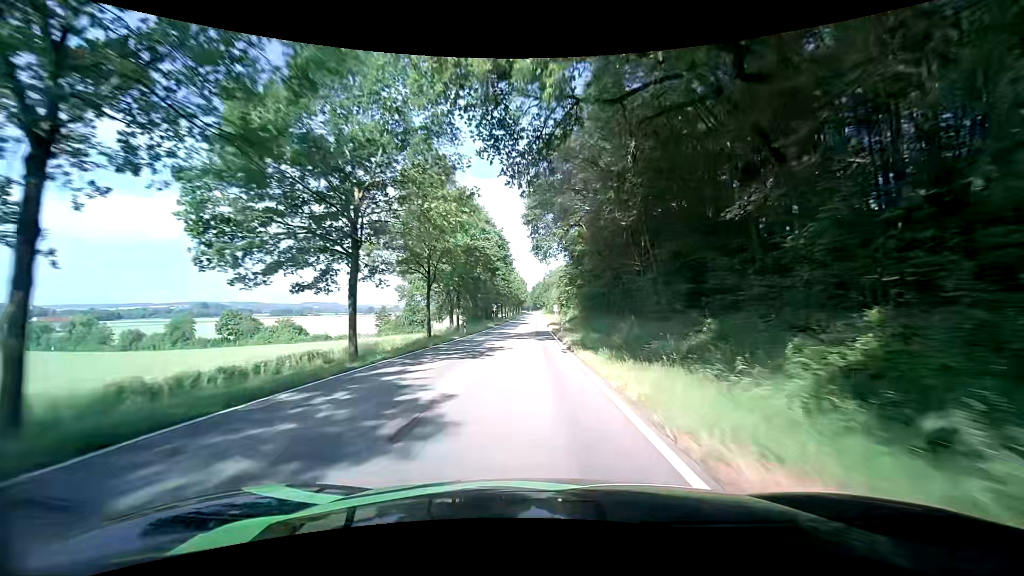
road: tertiary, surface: asphalt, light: Day
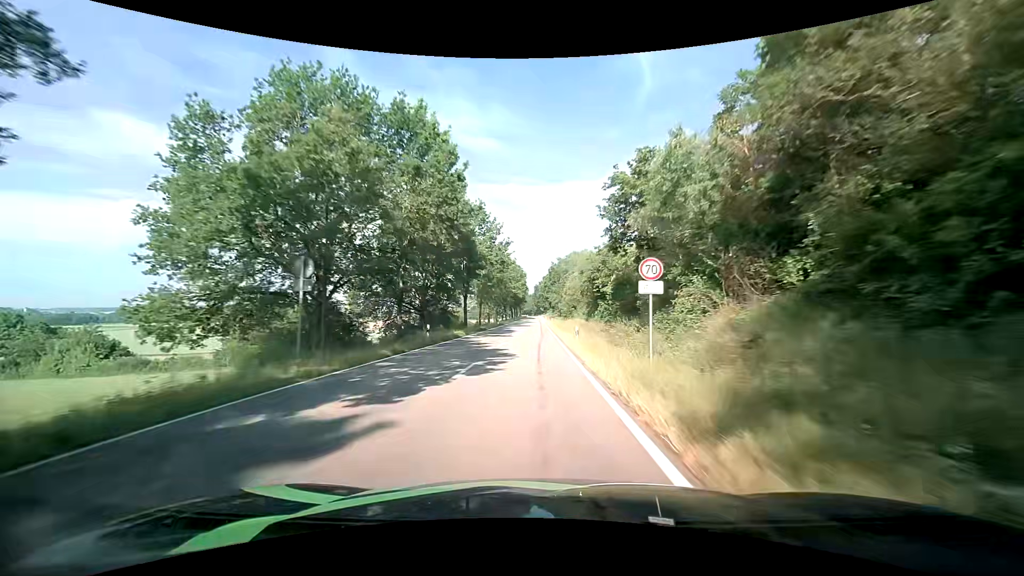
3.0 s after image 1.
(+0.2, +63.2) m; 0°
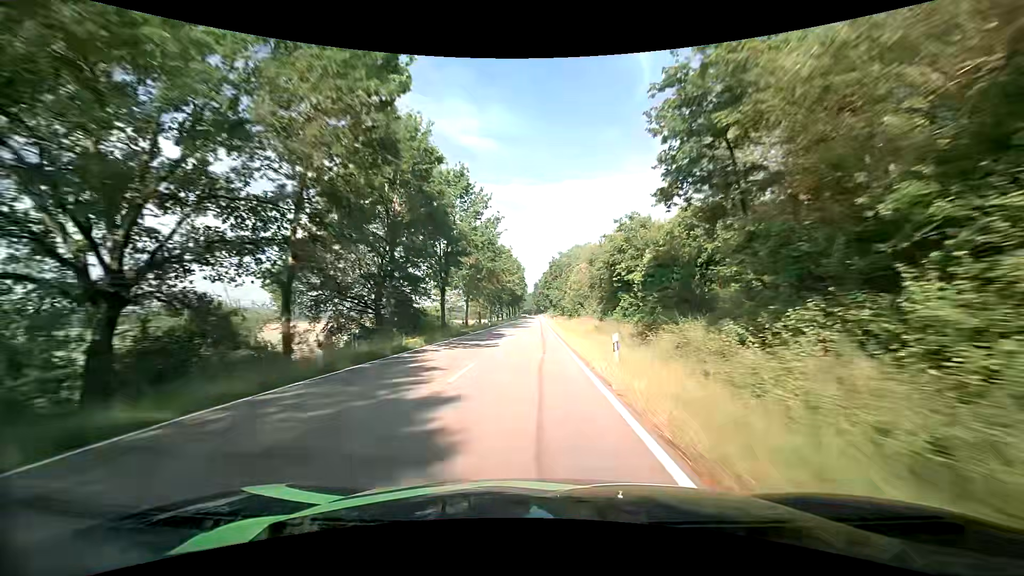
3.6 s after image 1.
(0.0, +12.9) m; 0°
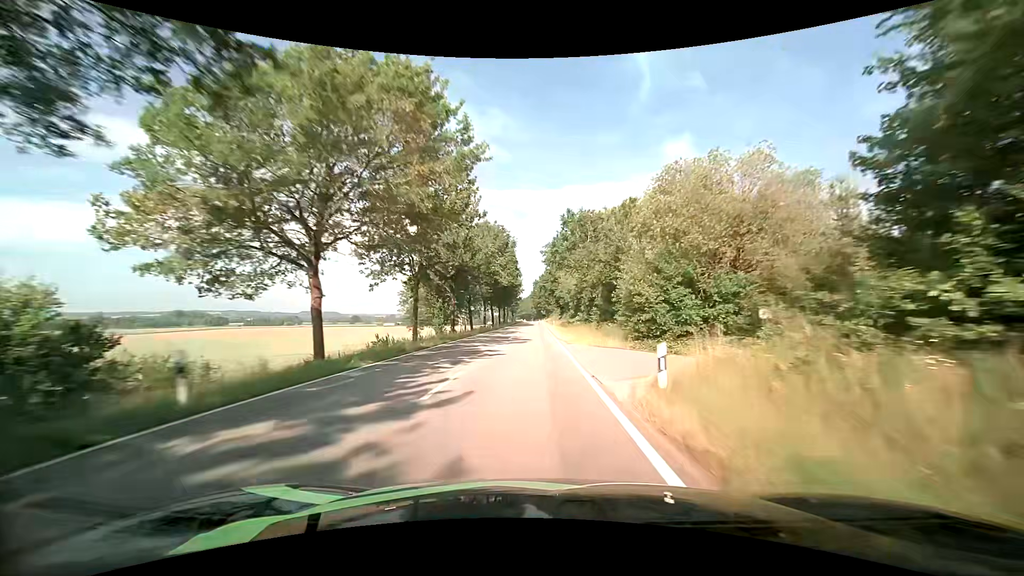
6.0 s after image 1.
(0.0, +52.0) m; 0°
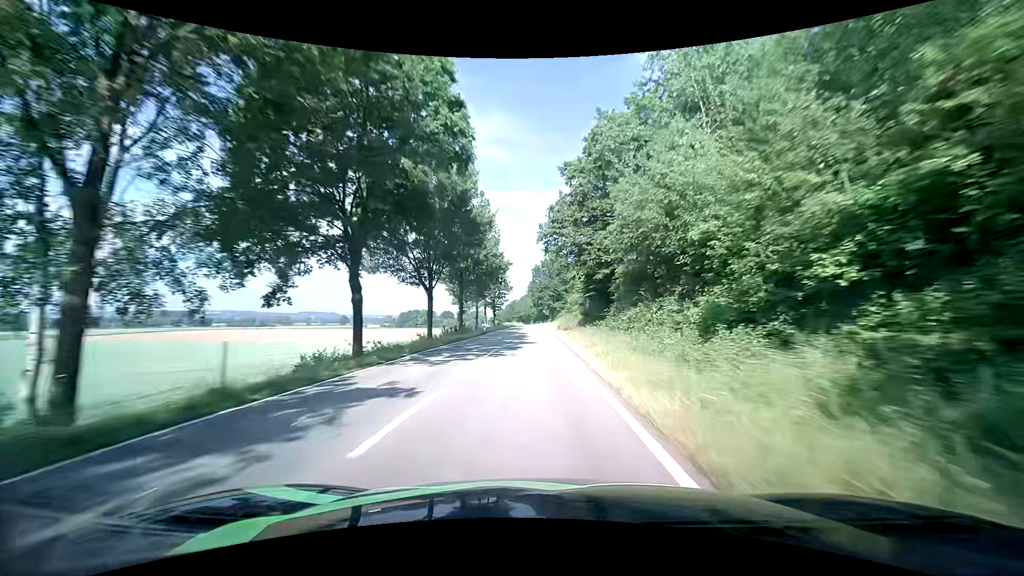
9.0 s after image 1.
(+0.3, +65.4) m; 0°
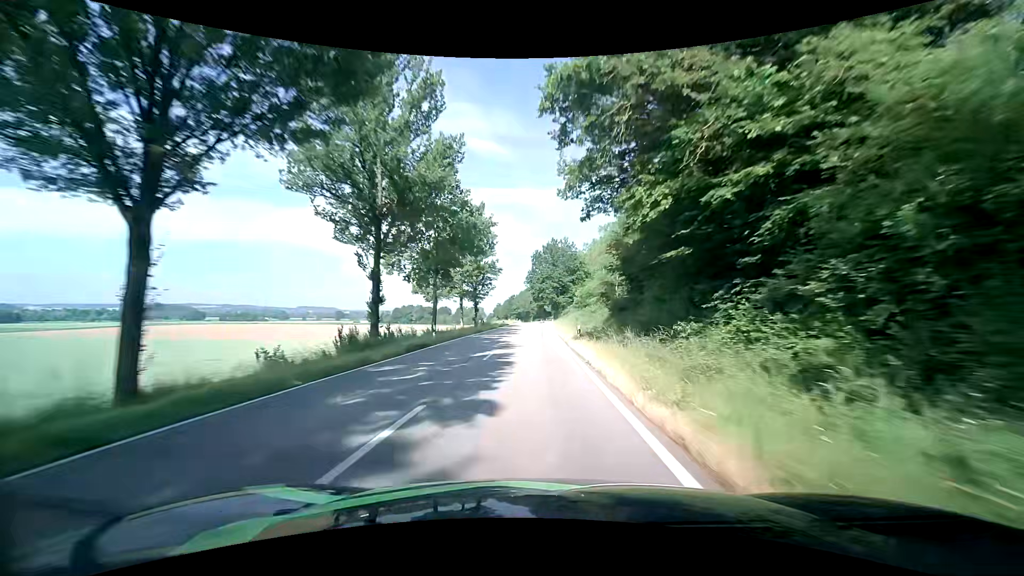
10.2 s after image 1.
(+0.1, +26.4) m; 0°
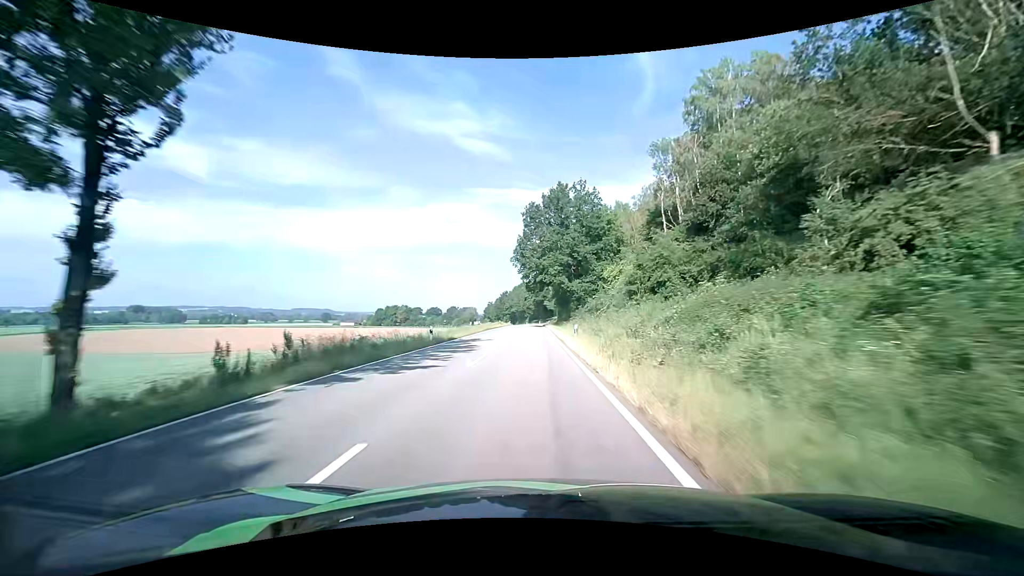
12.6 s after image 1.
(-0.2, +52.2) m; 0°
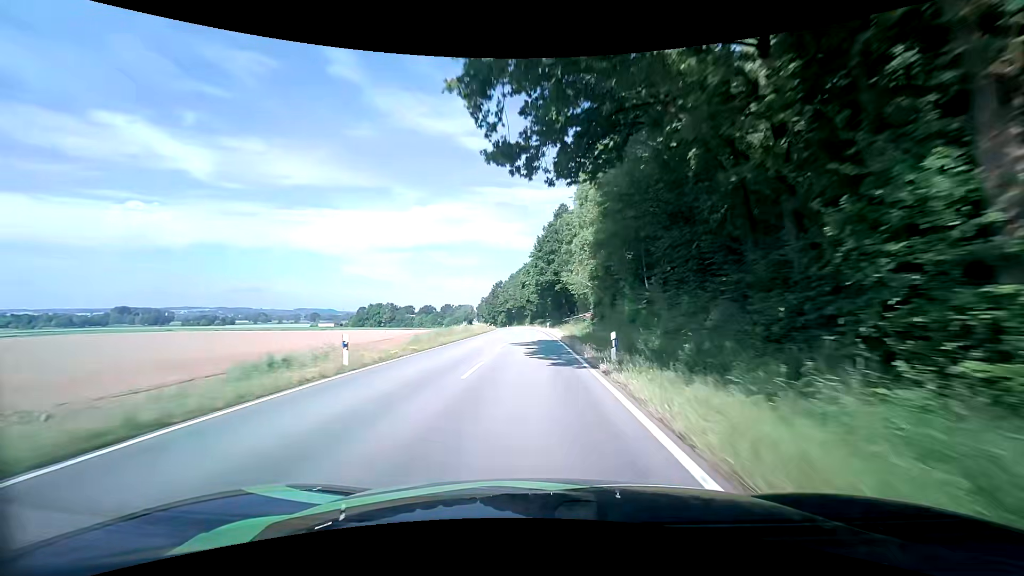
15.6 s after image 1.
(-0.2, +64.7) m; 0°
(0, +10) (0, +20) (0, +30) (0, +40) (0, +50) (-1, +60) (-1, +70) (-2, +80) (-2, +90) (-3, +100) m
